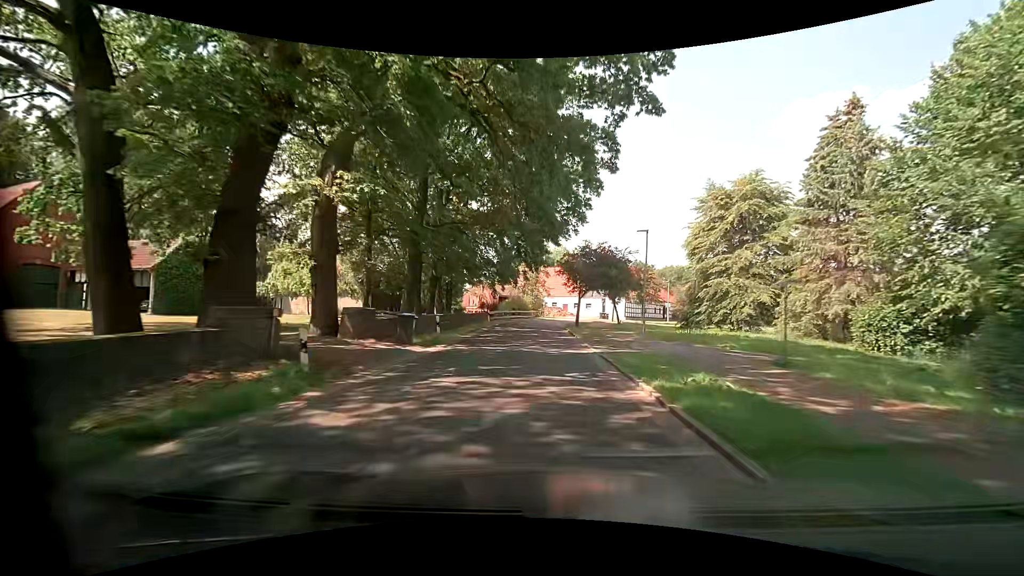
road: tertiary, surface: asphalt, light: Day
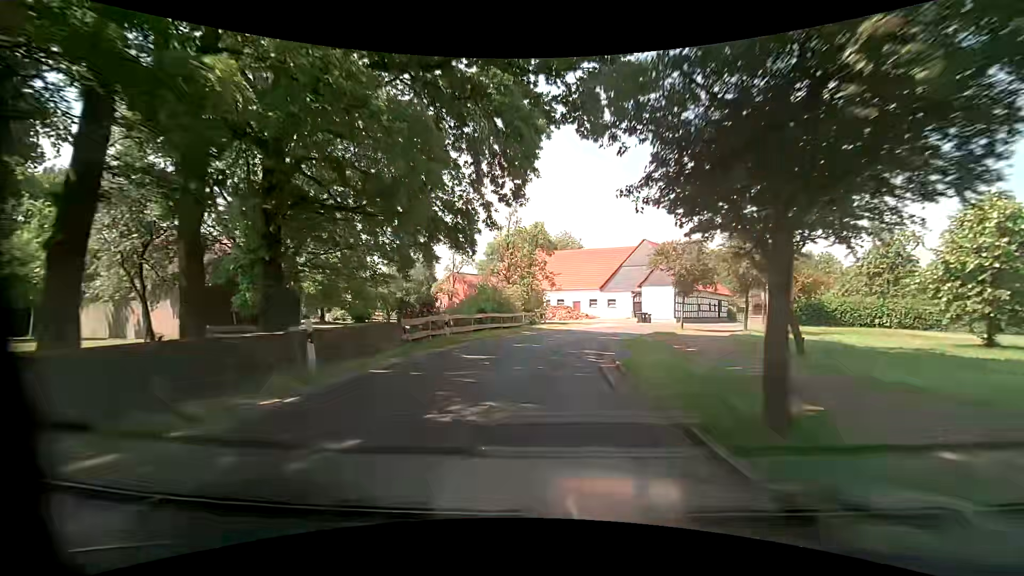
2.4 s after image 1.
(-0.2, +31.7) m; -1°
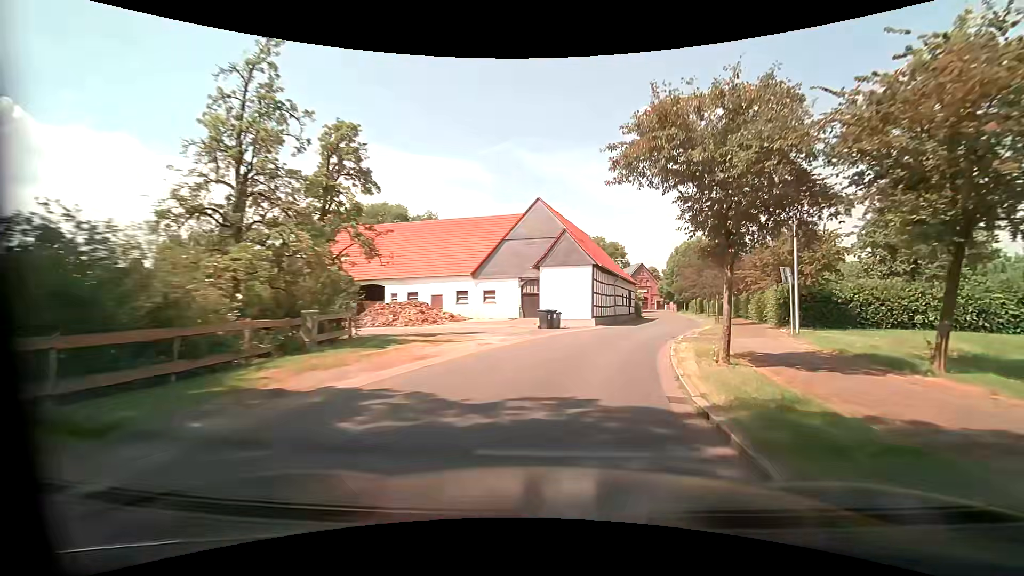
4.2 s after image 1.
(+2.1, +23.5) m; +15°
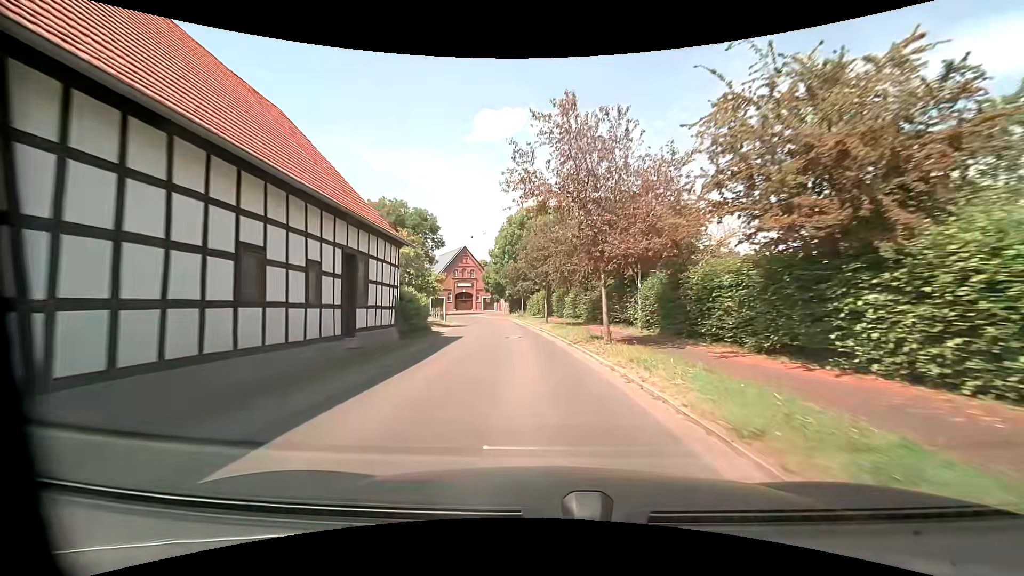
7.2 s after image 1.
(+9.3, +38.0) m; +19°
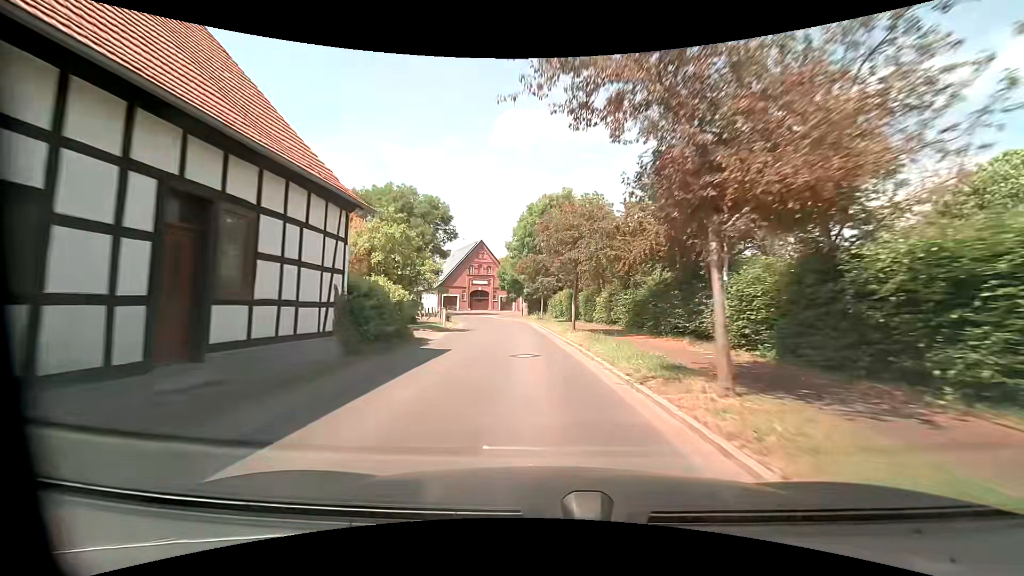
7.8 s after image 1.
(-0.2, +8.0) m; -3°
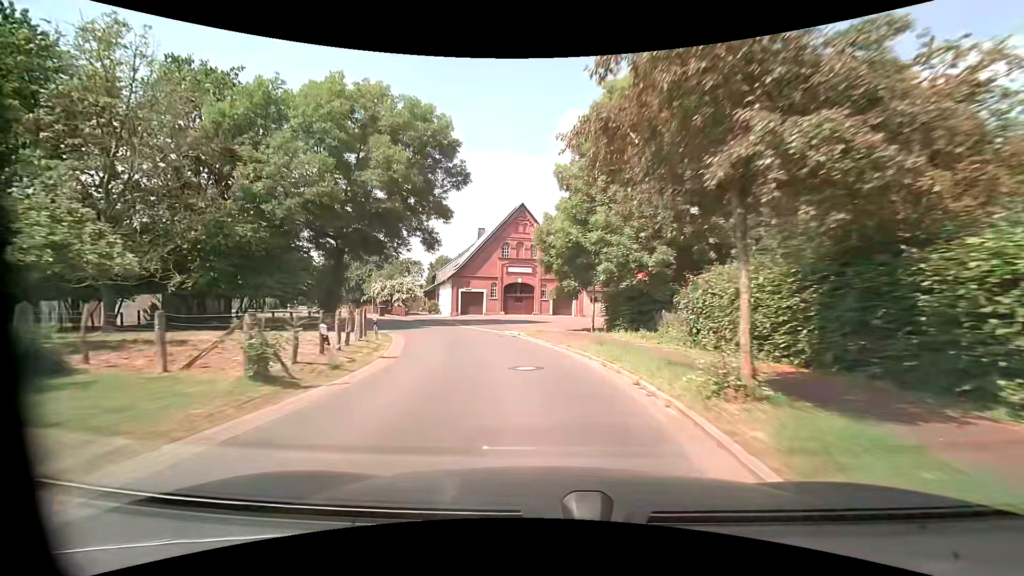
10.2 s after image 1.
(-1.7, +31.8) m; -7°
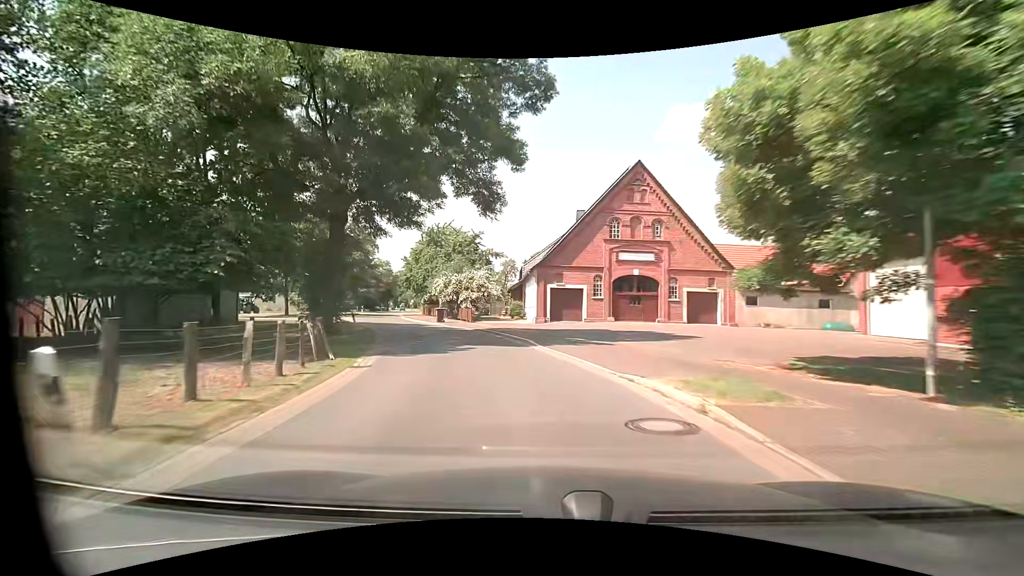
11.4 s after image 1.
(-1.4, +15.8) m; -11°
